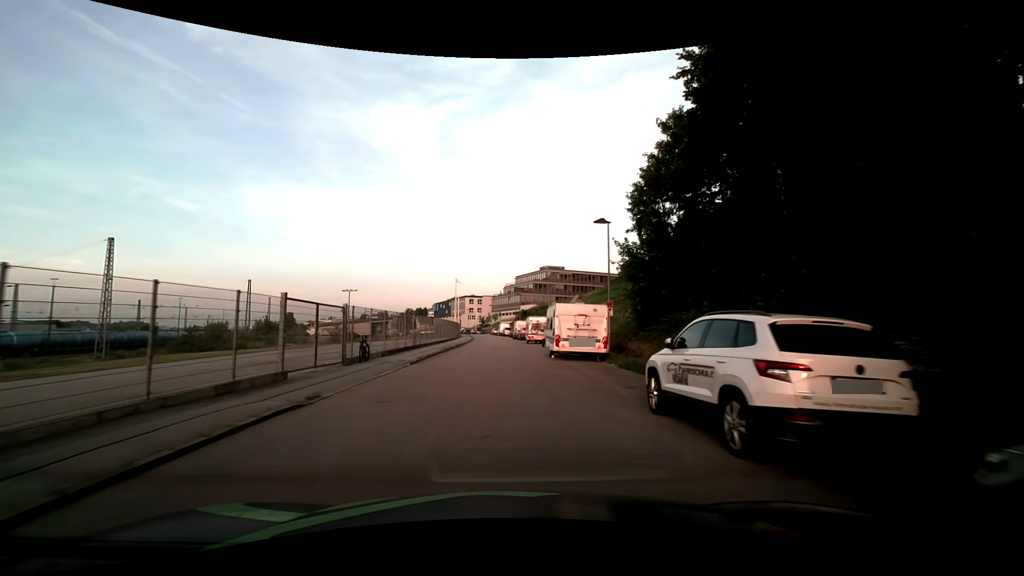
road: residential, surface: asphalt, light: Day
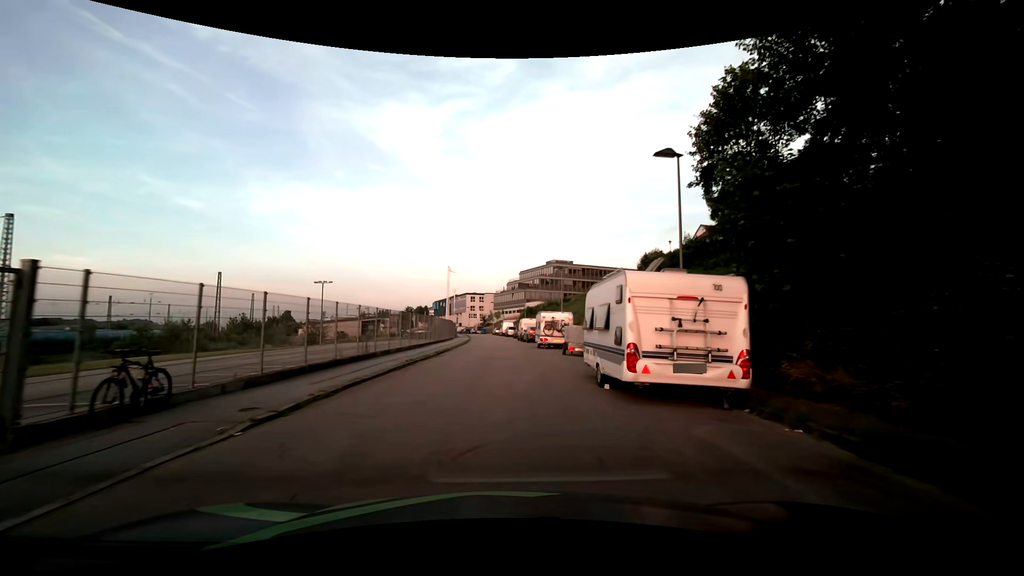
(0.0, +12.3) m; 0°
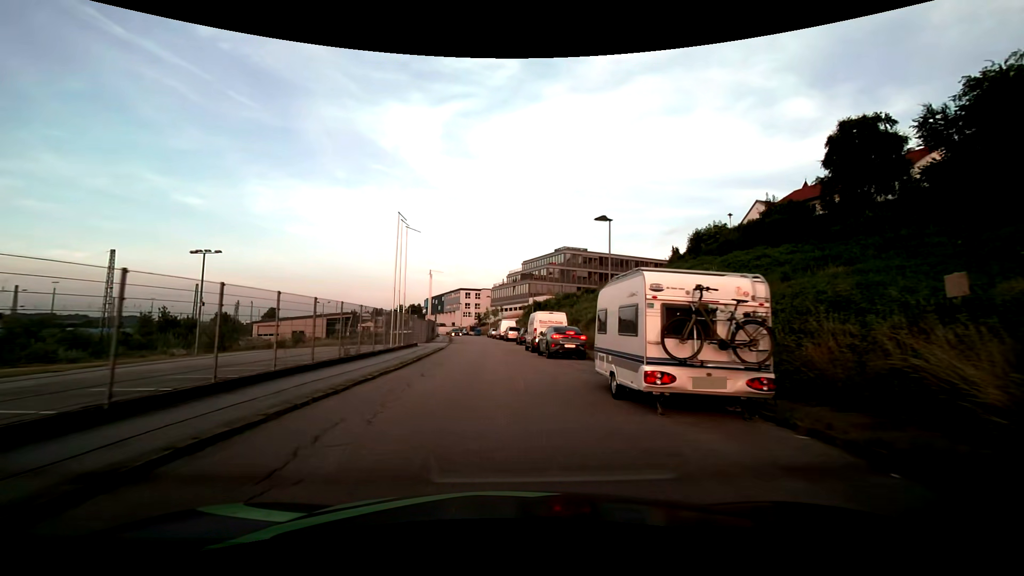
(0.0, +24.8) m; 0°
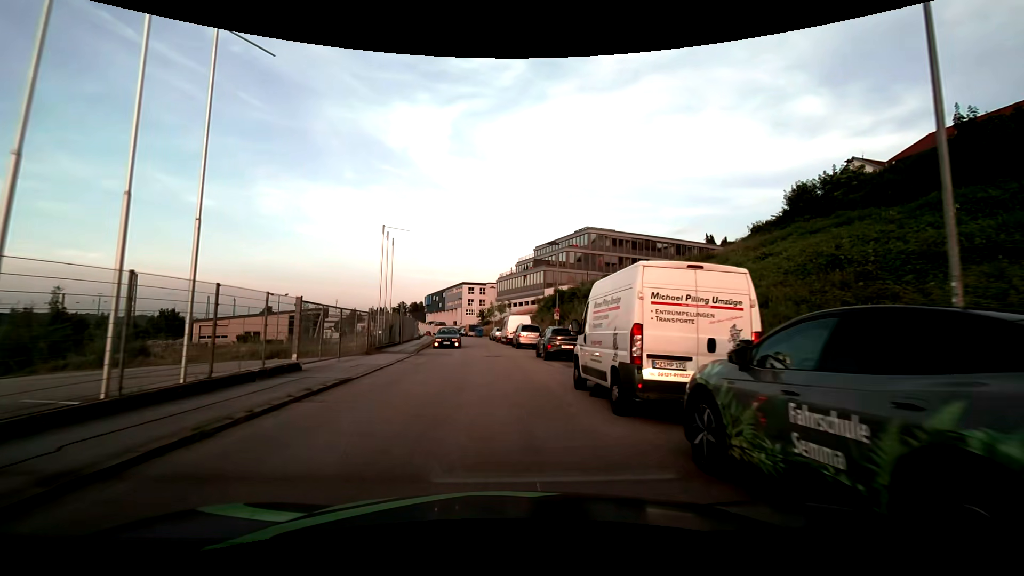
(-0.1, +21.9) m; -1°
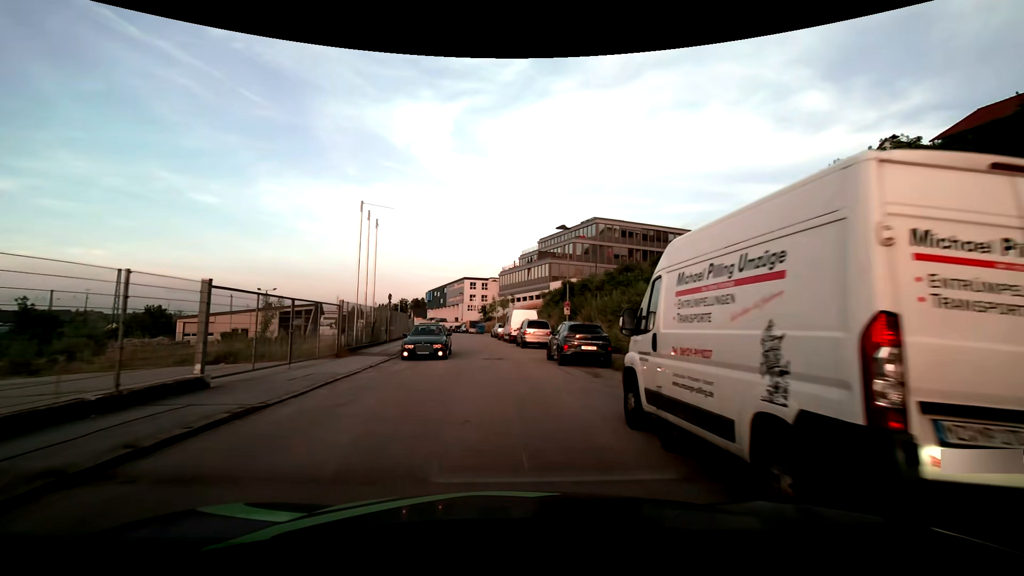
(0.0, +4.8) m; 0°
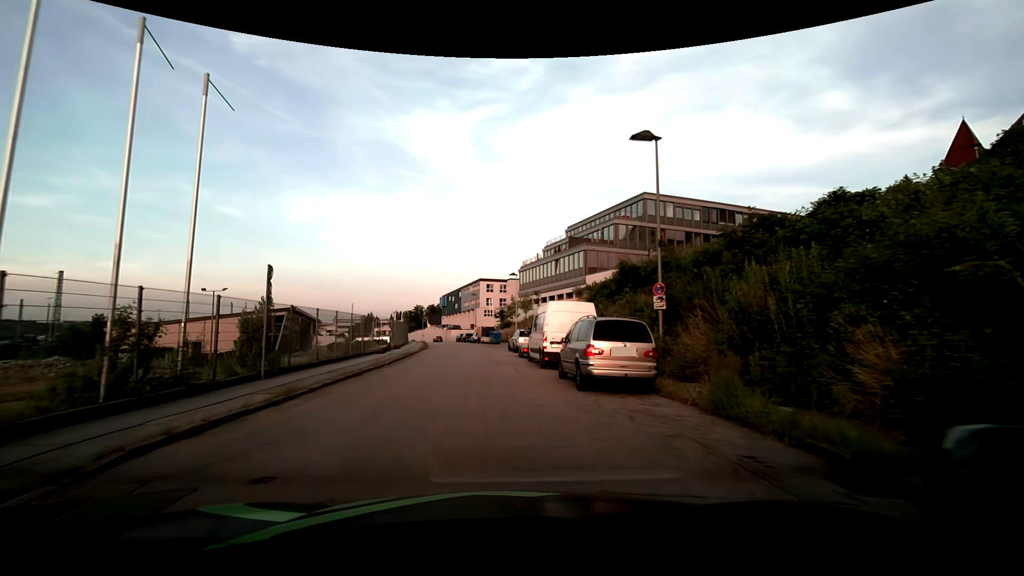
(-0.2, +17.7) m; -2°
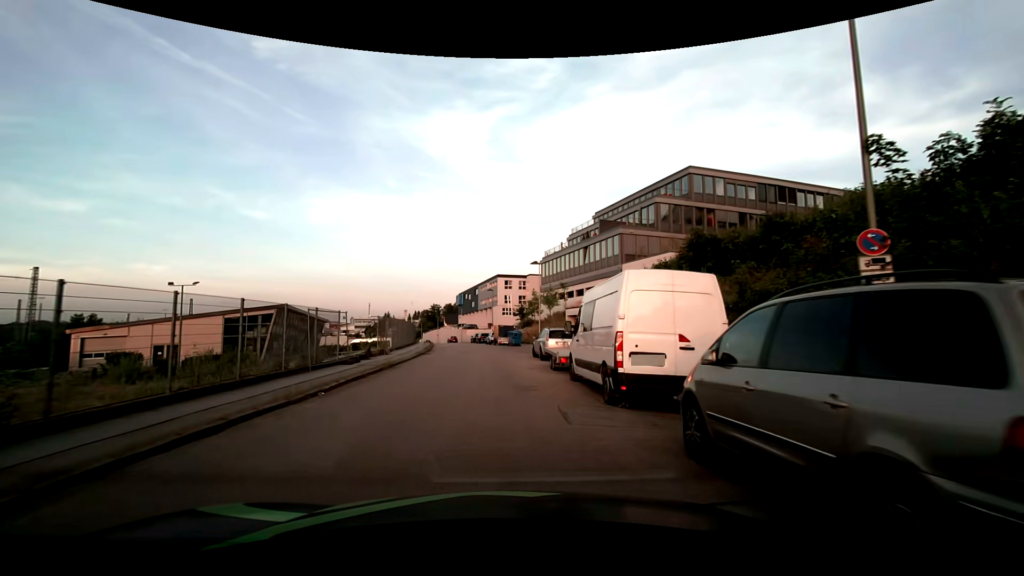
(-0.2, +9.1) m; -2°
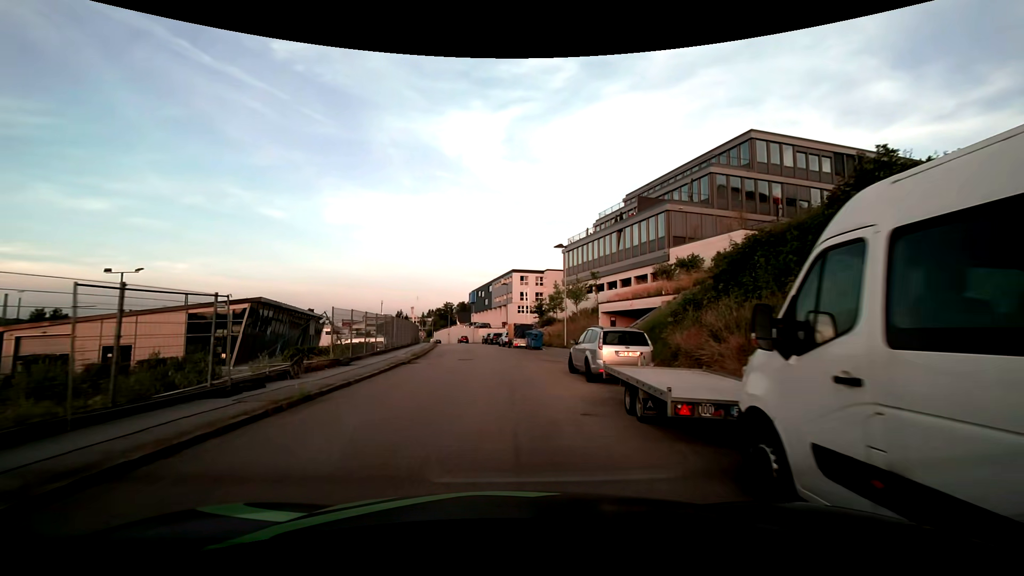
(-0.3, +9.5) m; -2°
(0, +10) (0, +20) (-1, +30) (-2, +40) (-3, +50) (-4, +60) (-6, +70) (-8, +79) (-10, +89) (-12, +99) m
